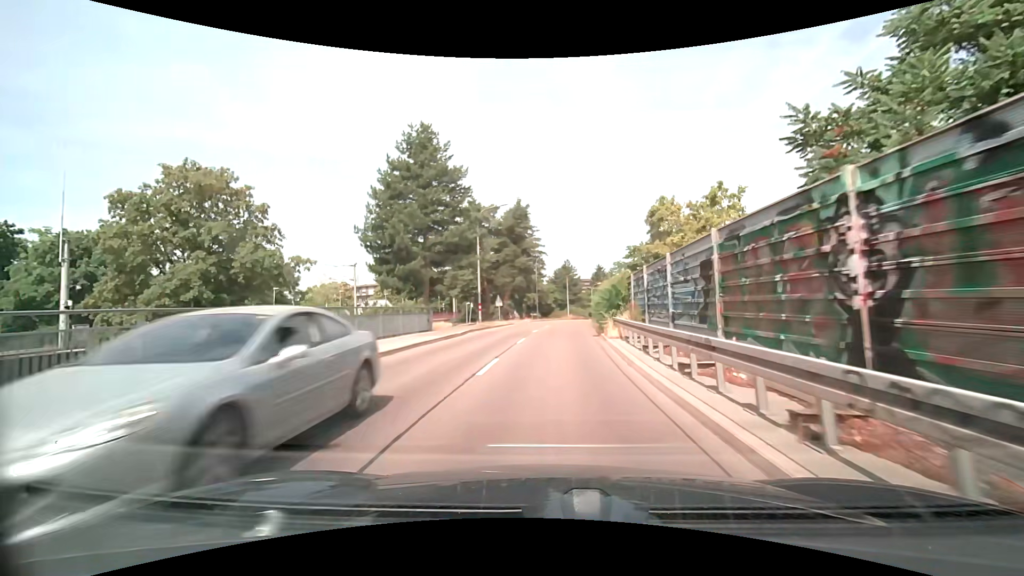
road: tertiary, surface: asphalt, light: Day
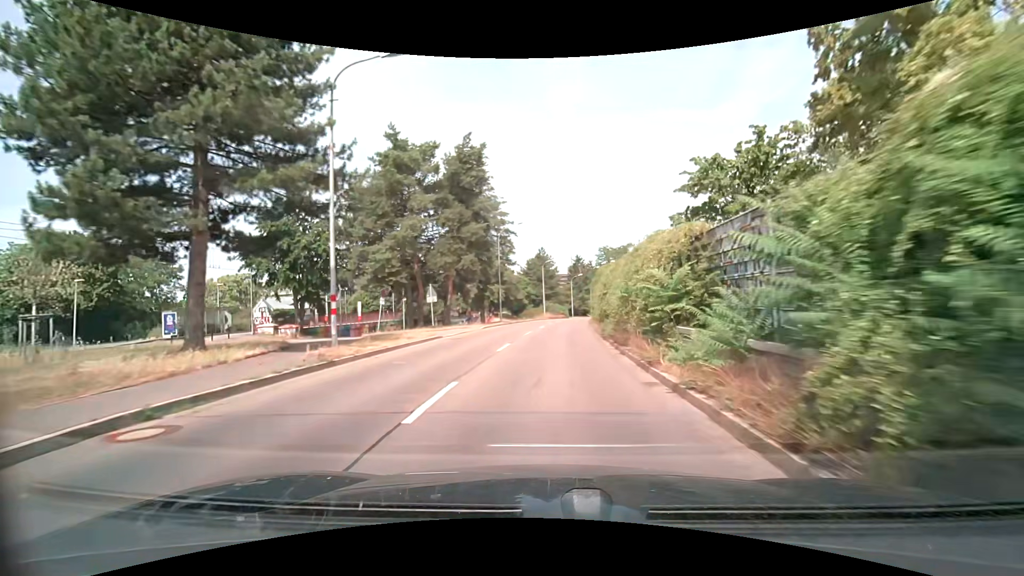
(+0.5, +22.1) m; +3°
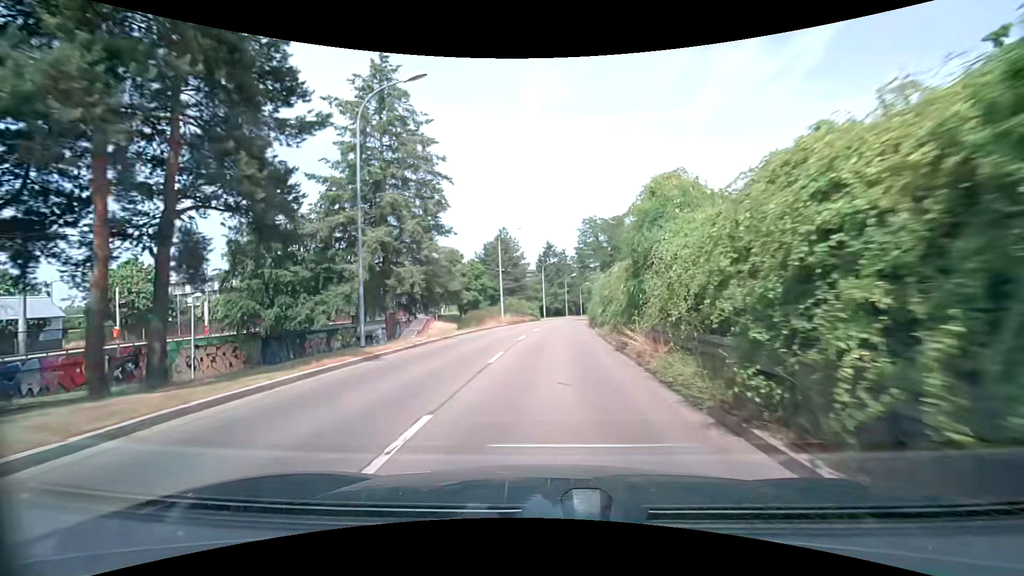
(+0.9, +29.2) m; +4°
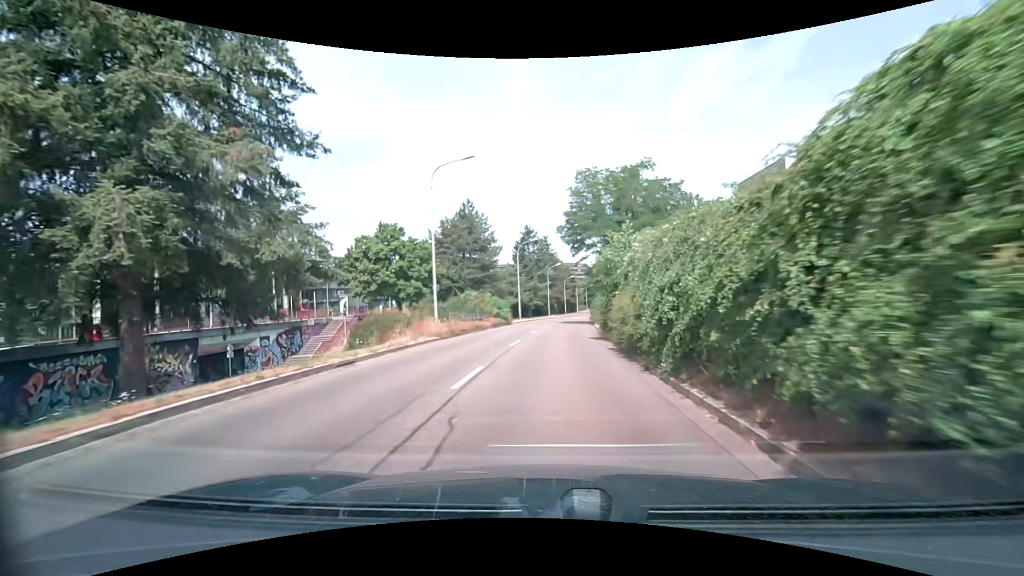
(+0.4, +21.9) m; +2°
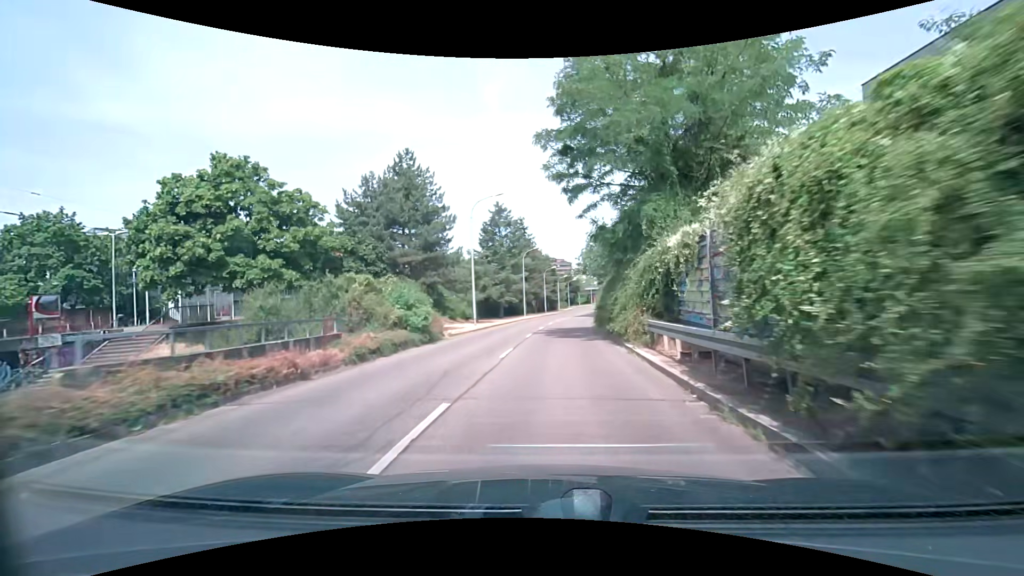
(+0.5, +22.2) m; +3°
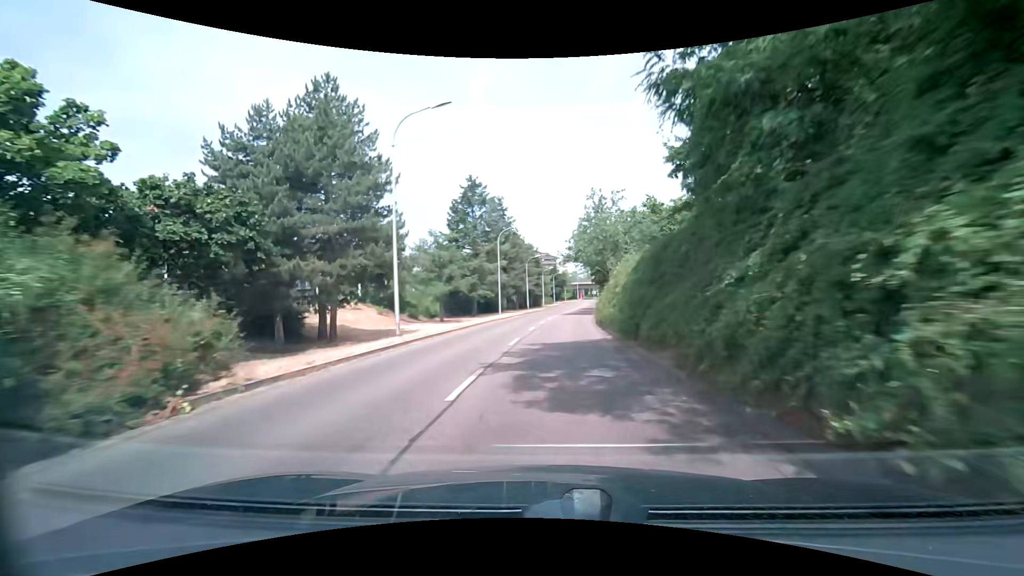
(+0.3, +15.0) m; +2°
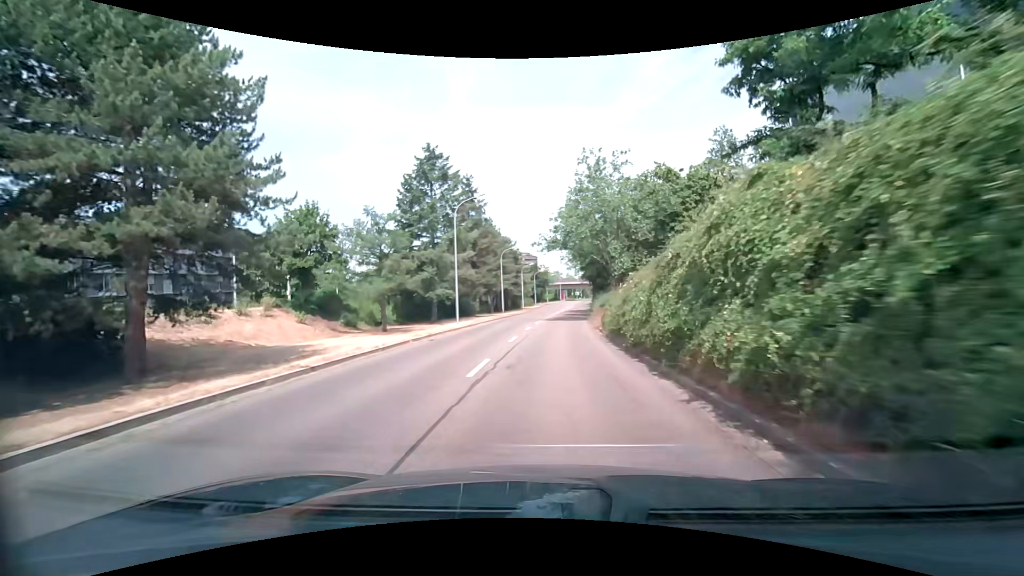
(+0.2, +15.3) m; +2°
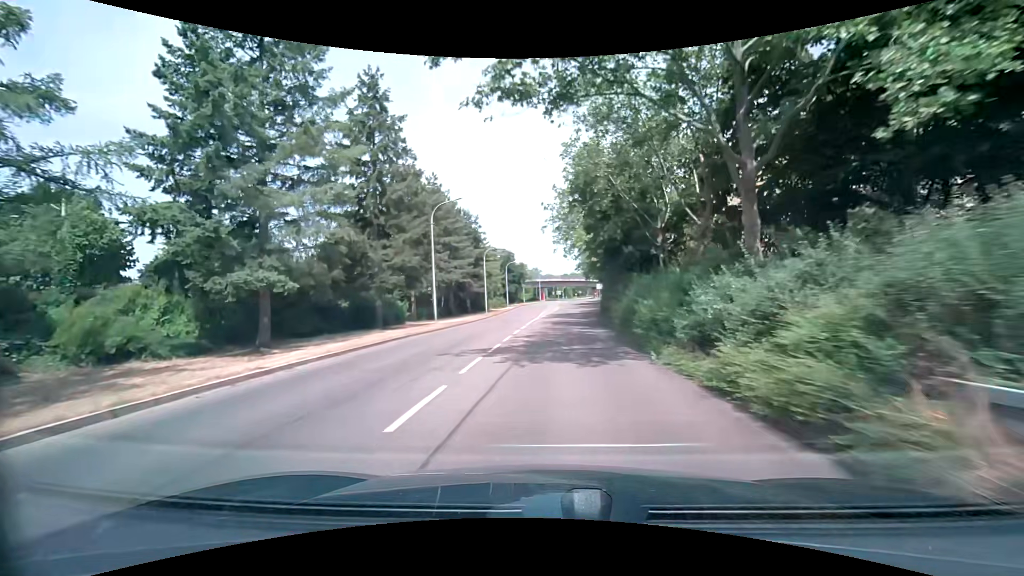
(+0.8, +31.0) m; +3°
(0, +10) (0, +20) (+1, +30) (+2, +40) (+3, +50) (+4, +60) (+6, +70) (+7, +80) (+9, +89) (+10, +99) m
